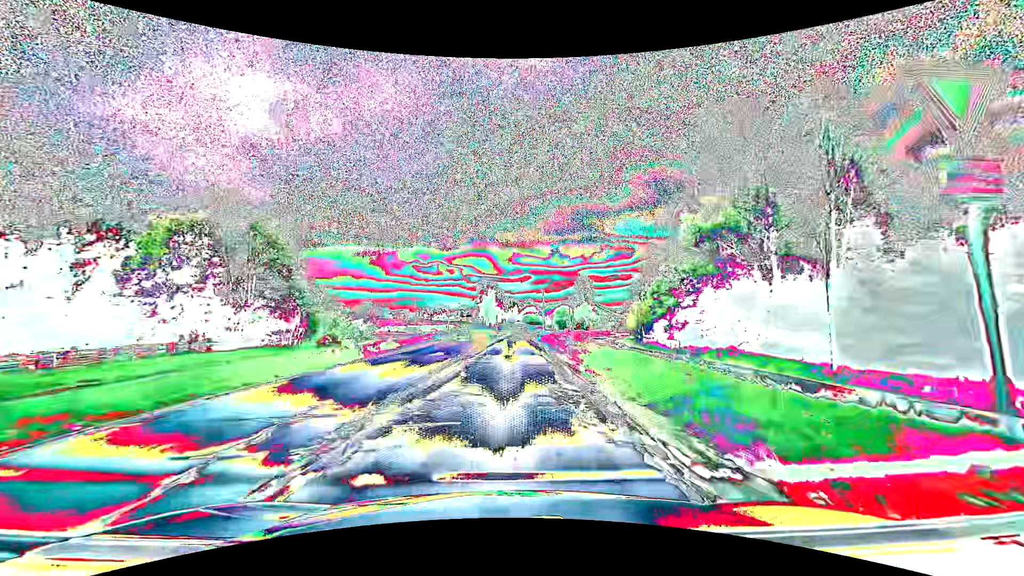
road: secondary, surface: asphalt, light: Day
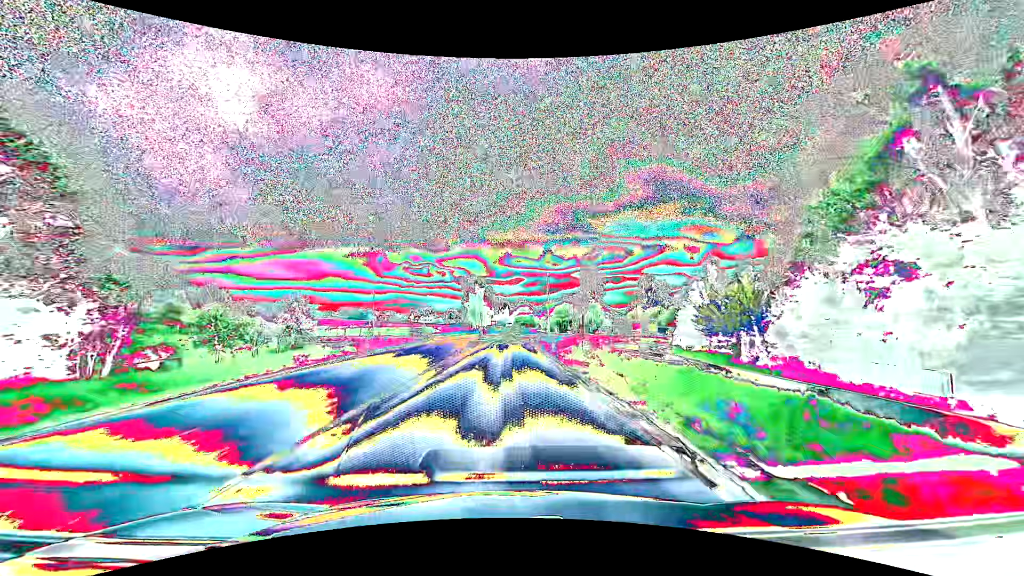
(+0.2, +27.2) m; +1°
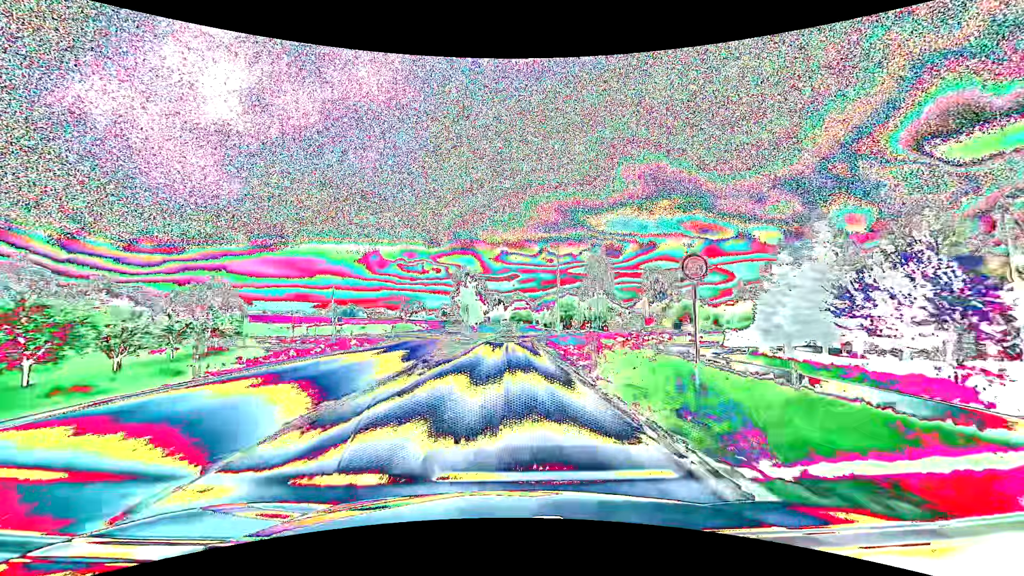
(0.0, +16.8) m; 0°
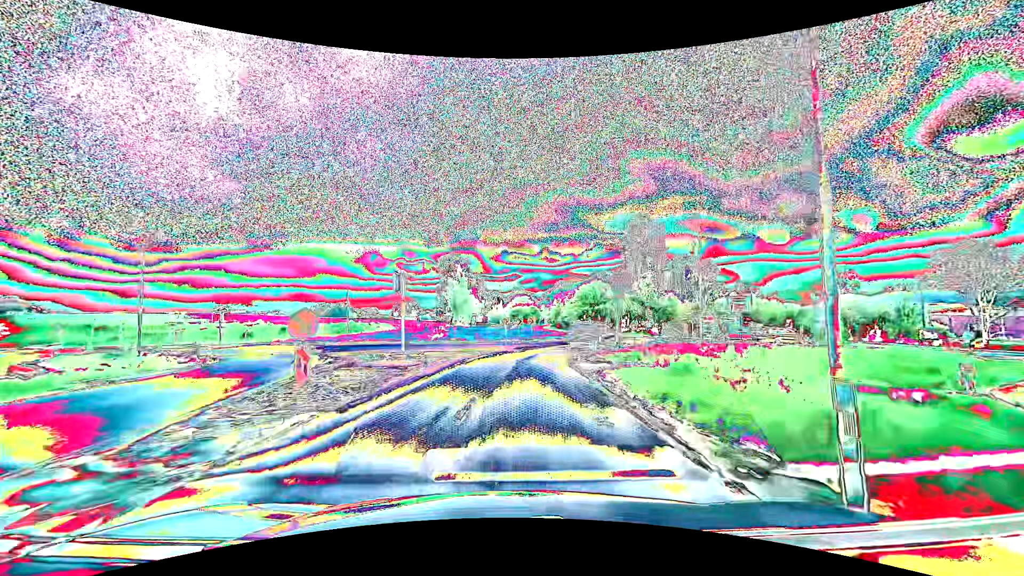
(+0.1, +34.2) m; 0°
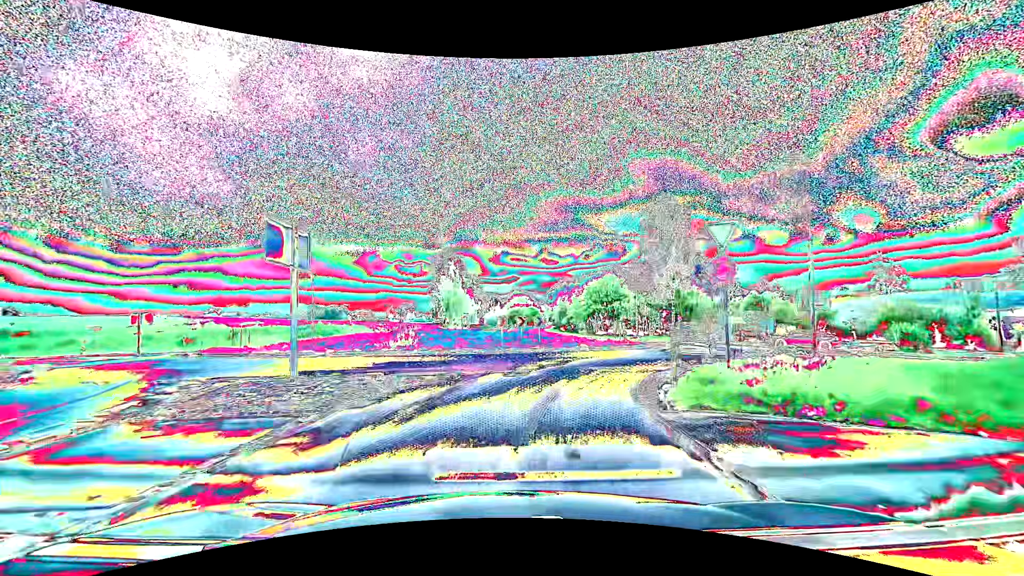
(0.0, +11.0) m; 0°
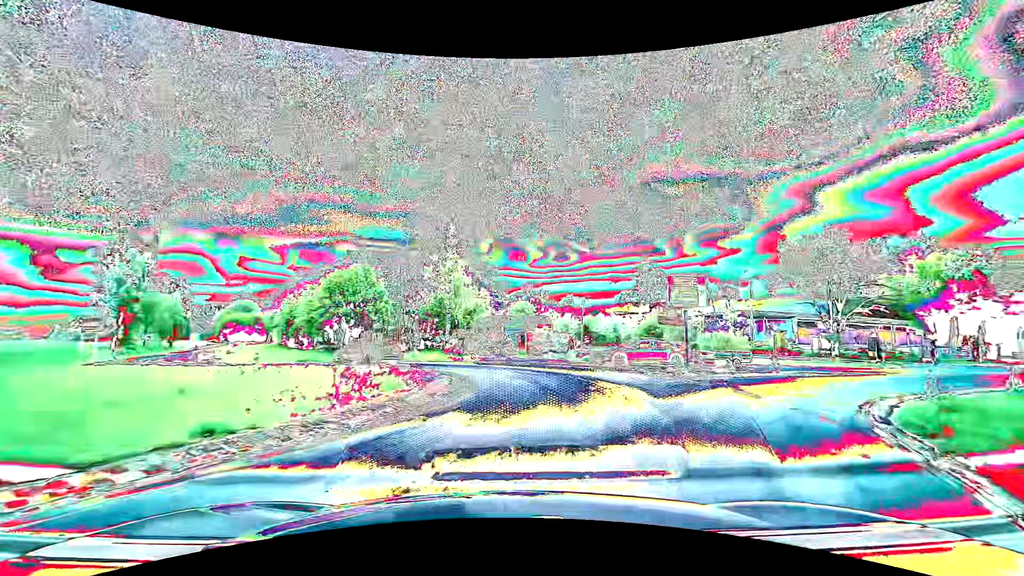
(+3.1, +17.9) m; +28°
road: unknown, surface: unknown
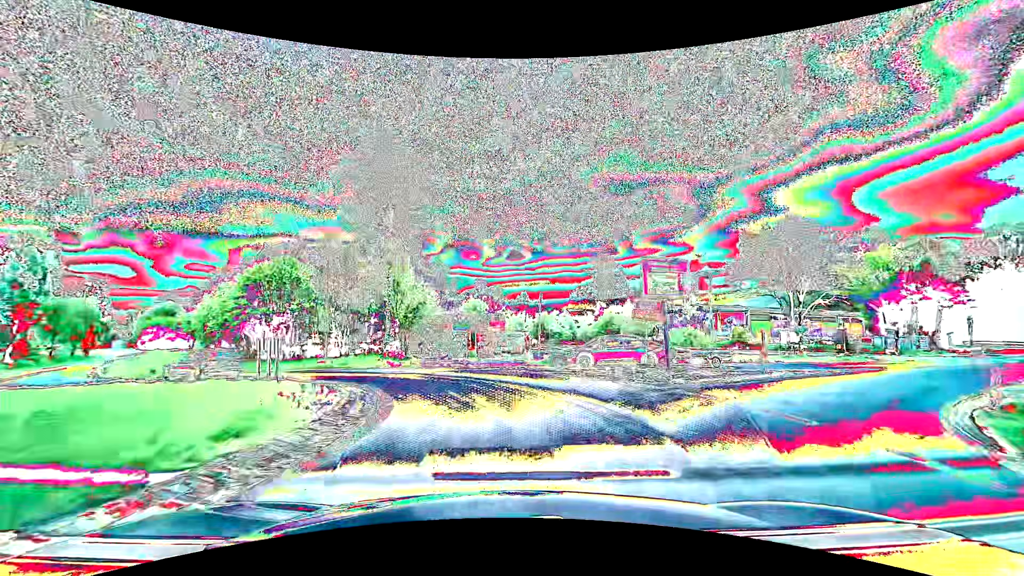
(+0.2, +4.2) m; +5°
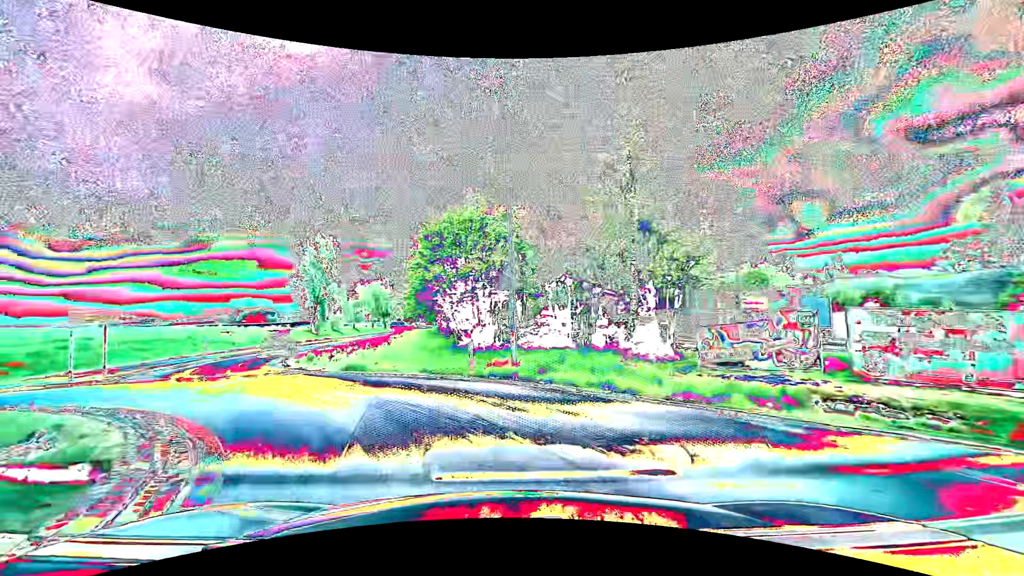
(-2.7, +16.8) m; -28°
(-2, +10) (-8, +18) (-14, +26) (-17, +35) (-19, +45) (-21, +55) (-22, +65) (-24, +75) (-25, +85) (-26, +95) m
